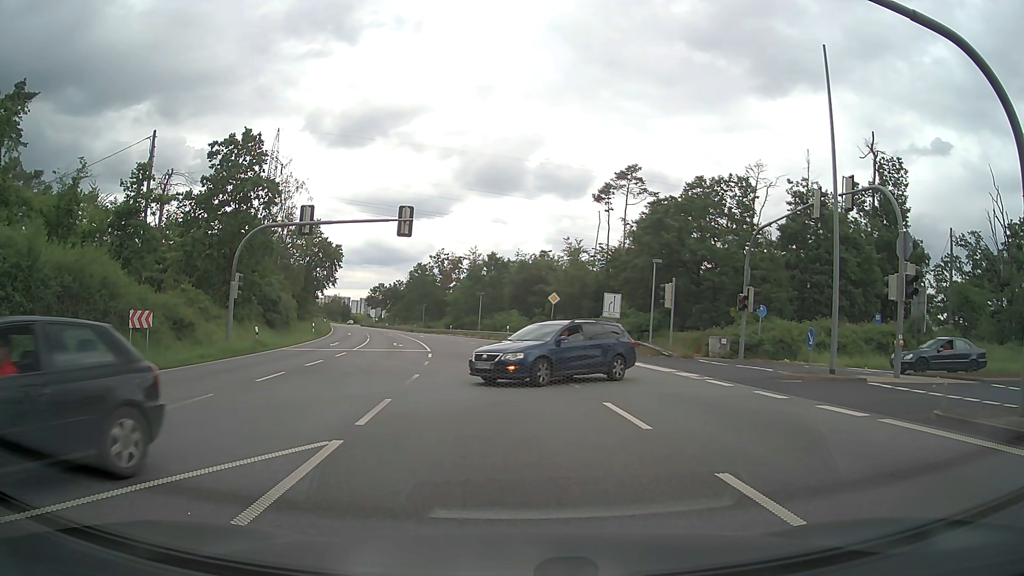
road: primary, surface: asphalt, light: Day
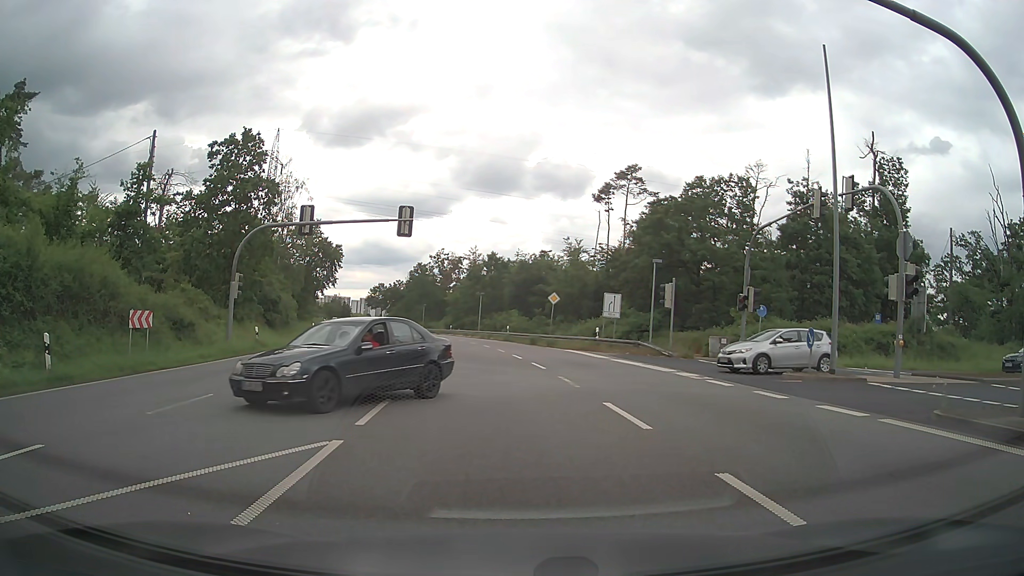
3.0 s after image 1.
(0.0, 0.0) m; 0°
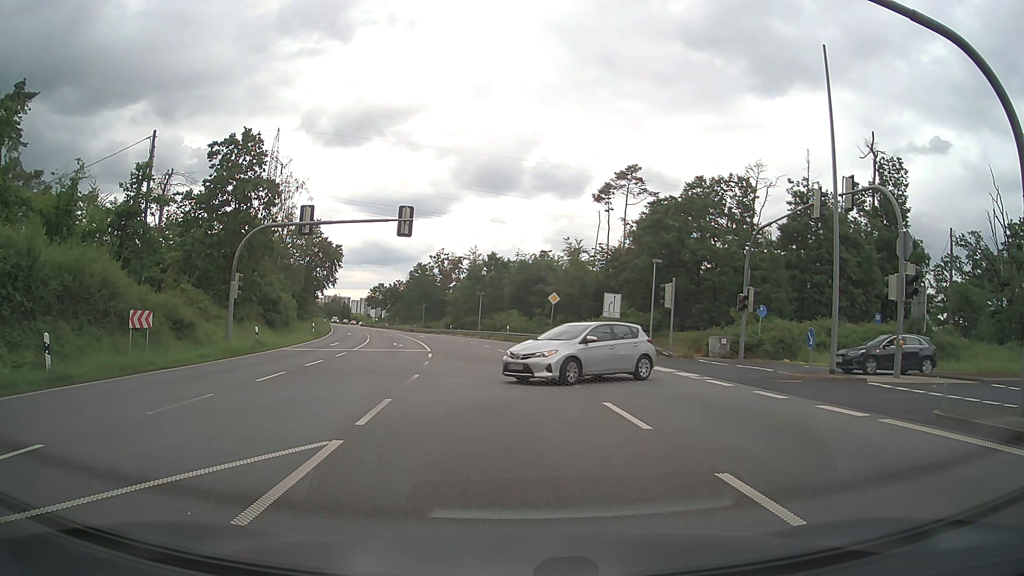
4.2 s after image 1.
(0.0, 0.0) m; 0°
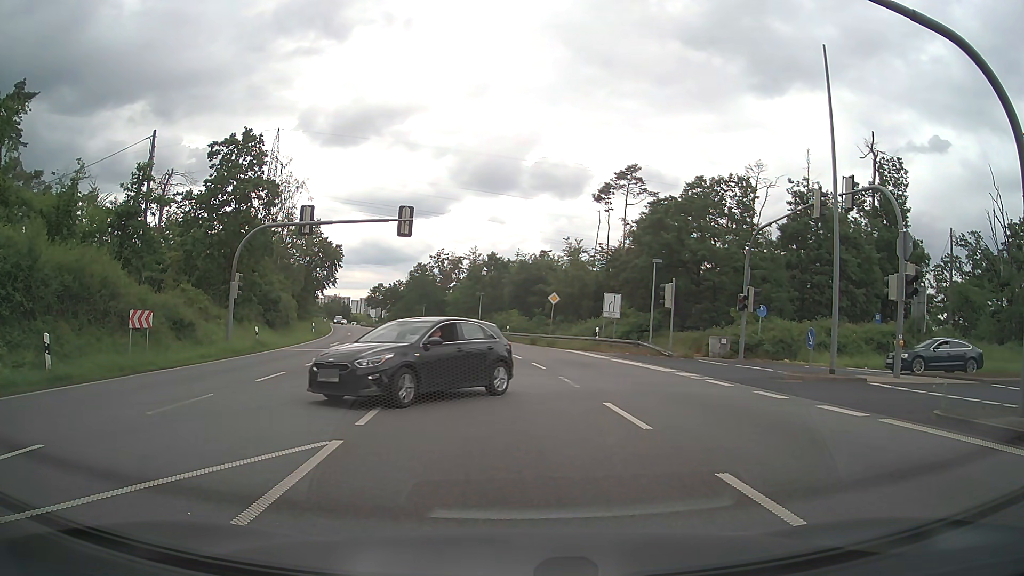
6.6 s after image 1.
(0.0, 0.0) m; 0°
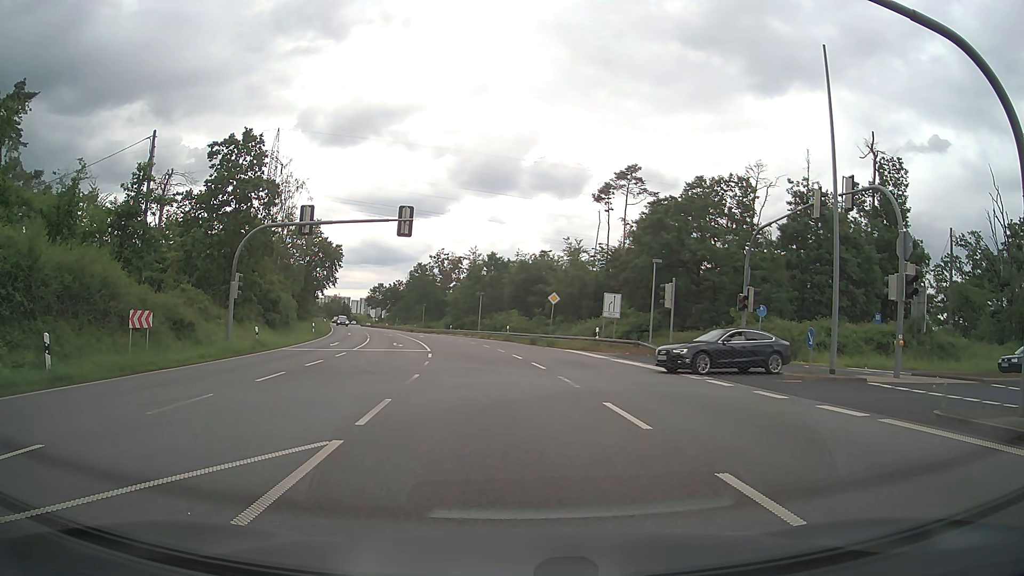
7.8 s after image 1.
(0.0, 0.0) m; 0°
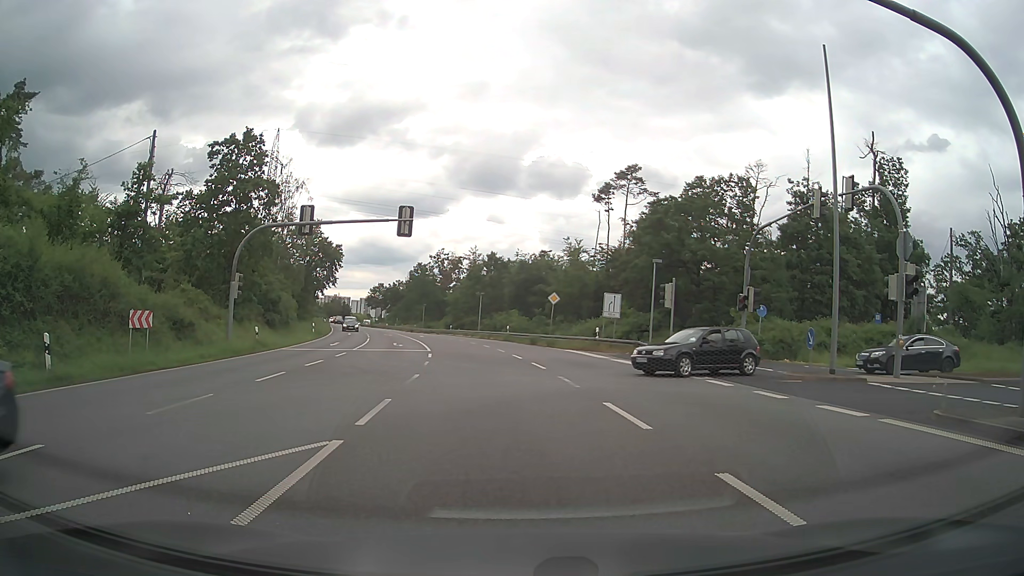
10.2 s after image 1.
(0.0, 0.0) m; 0°
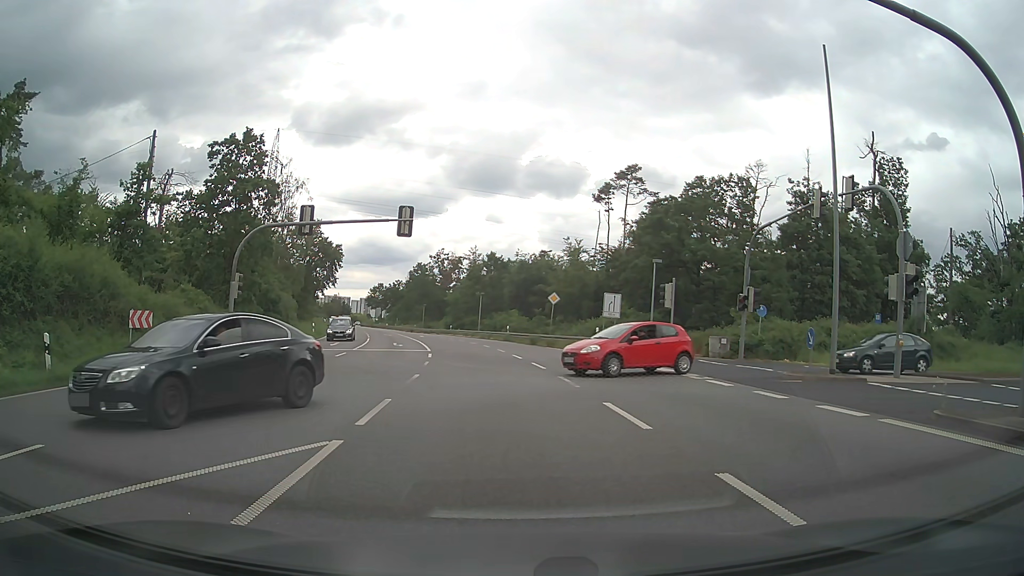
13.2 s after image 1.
(0.0, 0.0) m; 0°
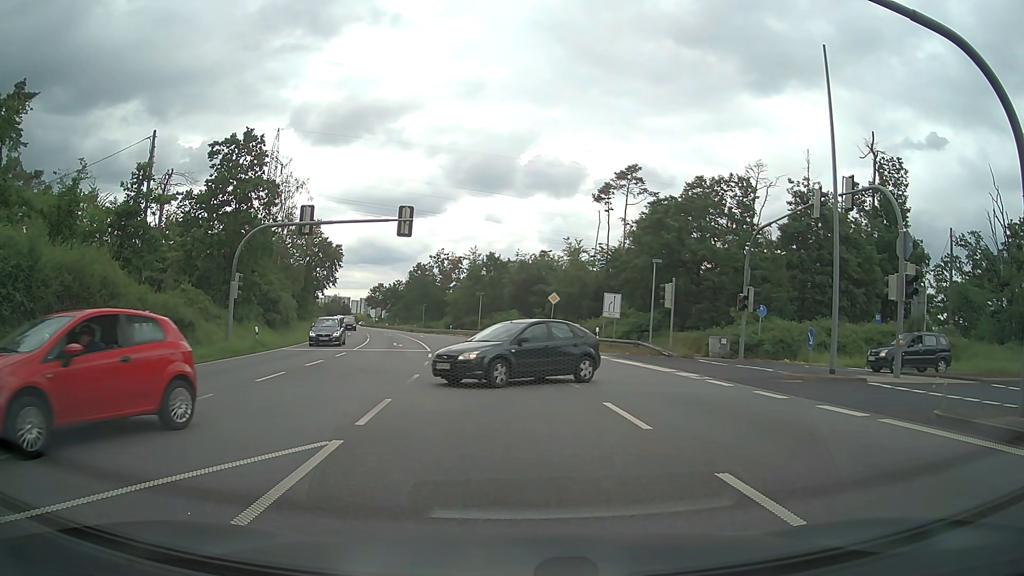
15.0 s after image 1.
(0.0, 0.0) m; 0°
